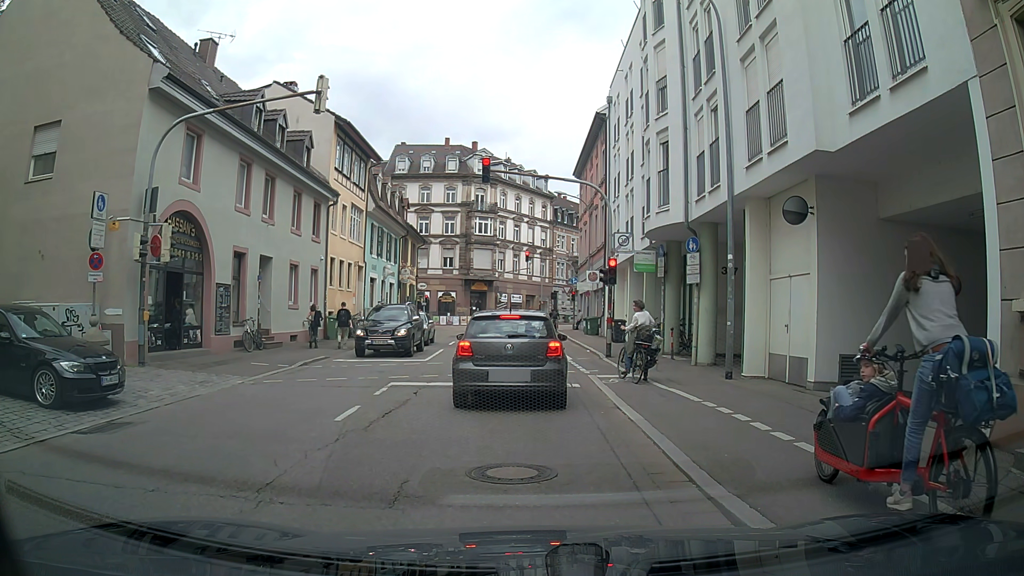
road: unclassified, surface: asphalt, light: Day
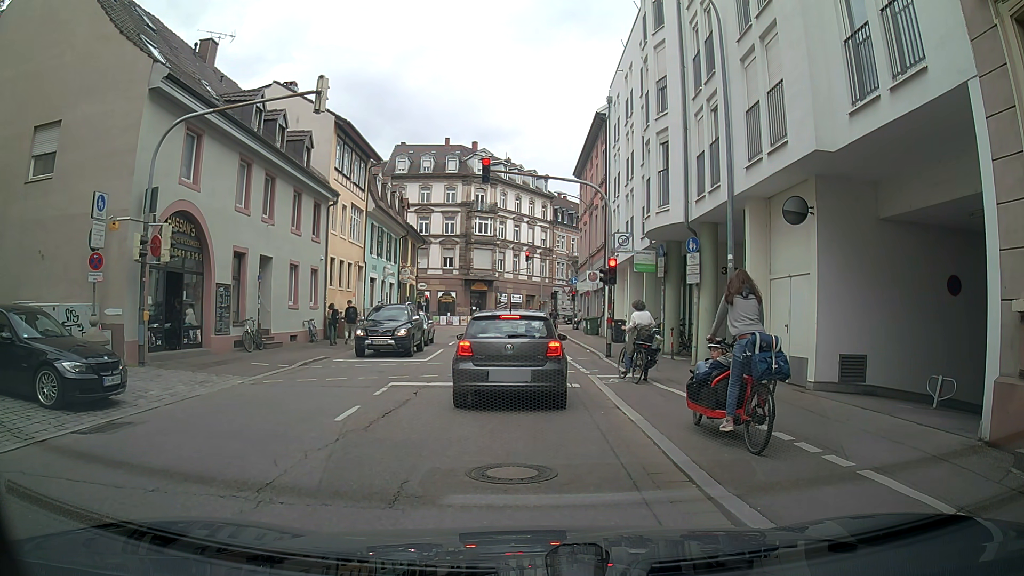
(0.0, 0.0) m; 0°
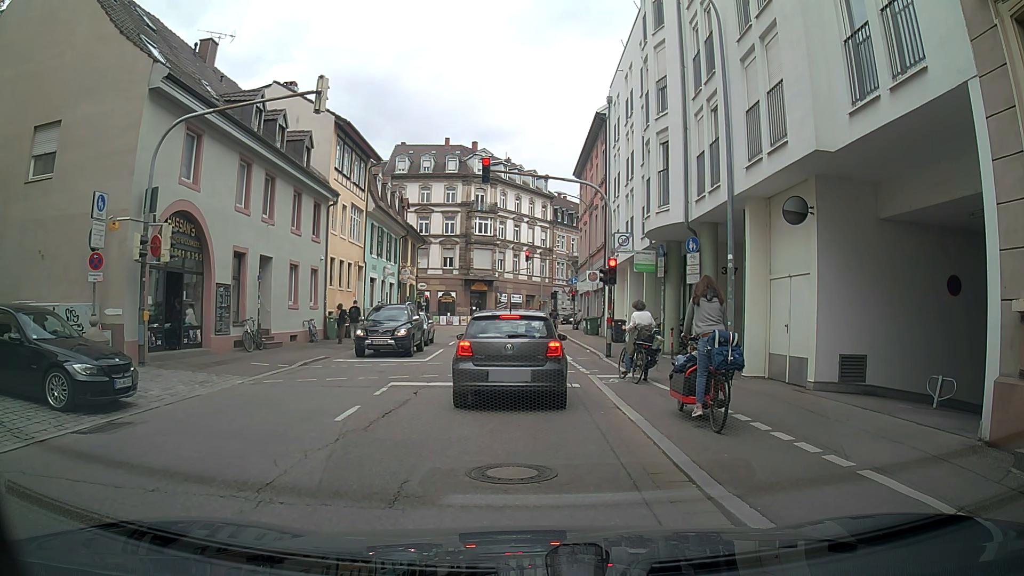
(0.0, 0.0) m; 0°
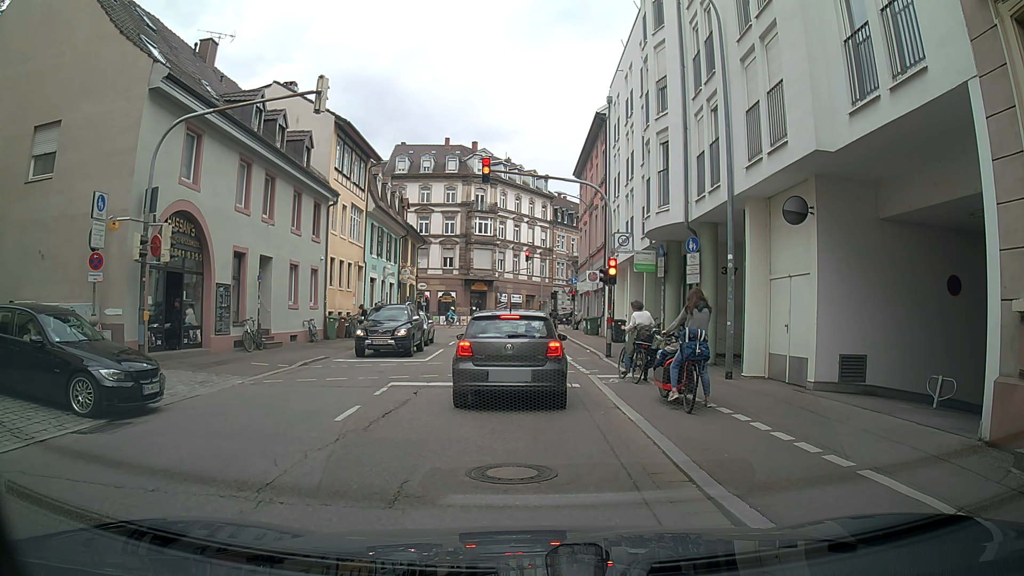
(0.0, 0.0) m; 0°
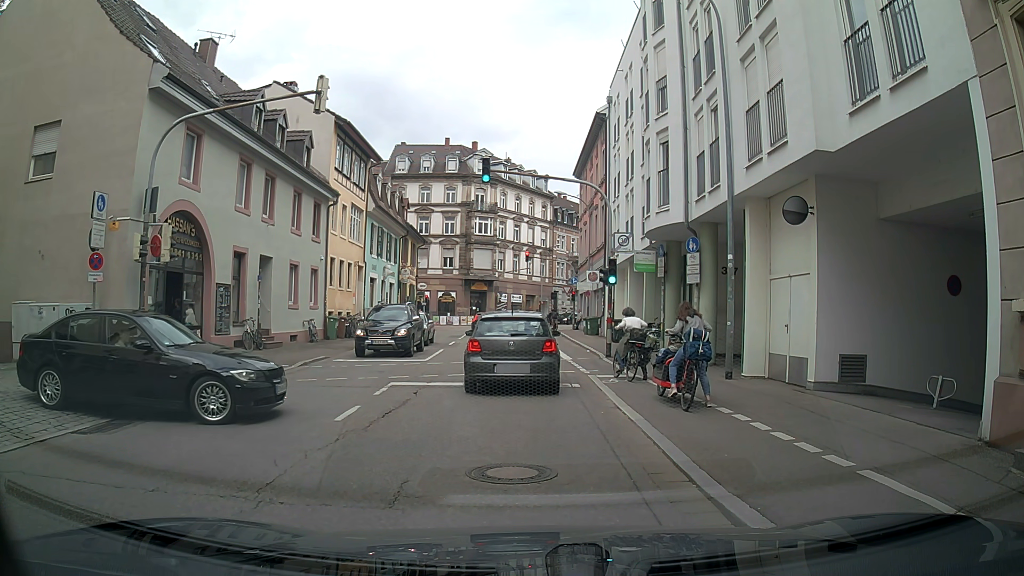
(0.0, 0.0) m; 0°
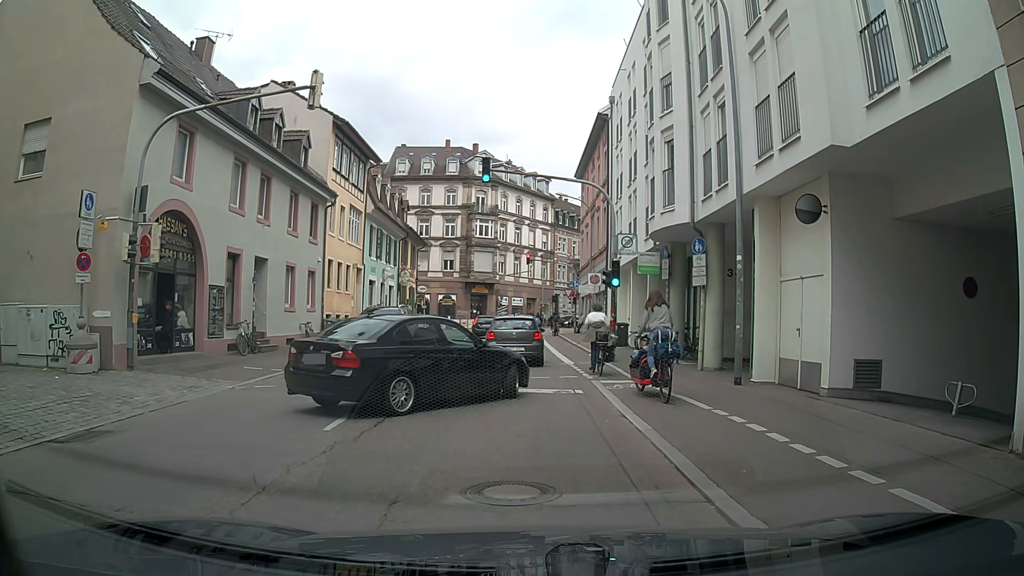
(0.0, +0.6) m; 0°
